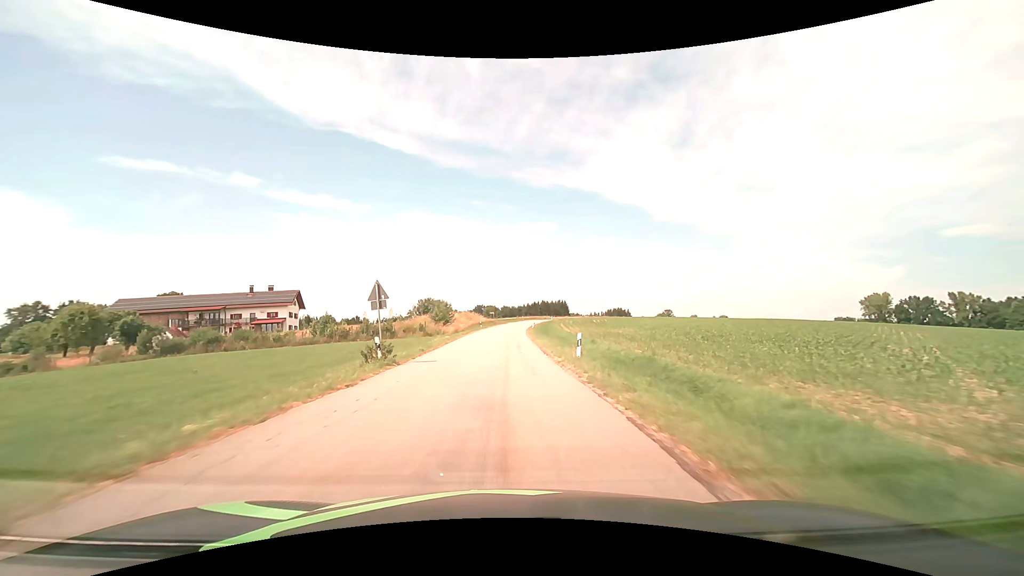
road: tertiary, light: Day
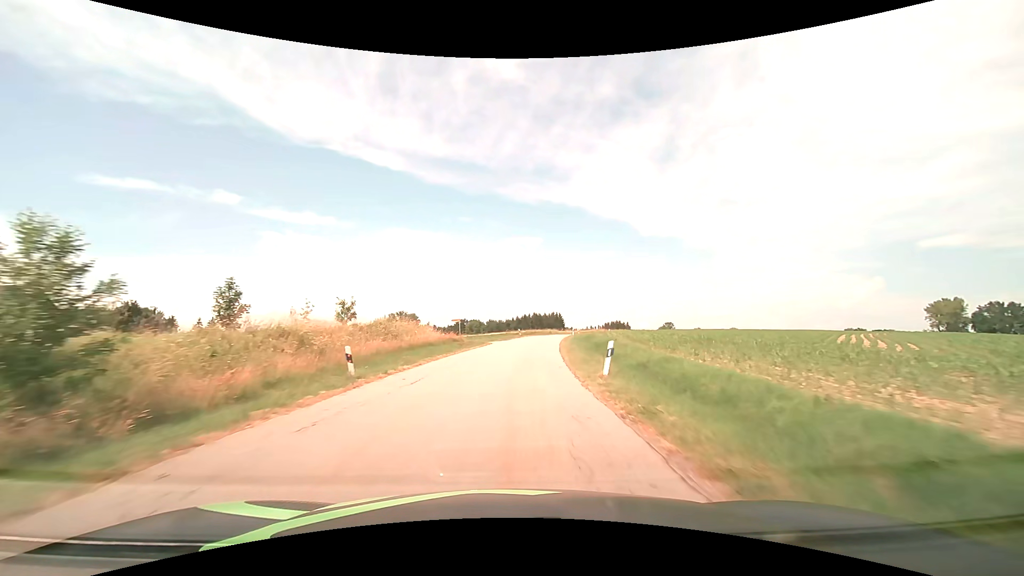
(+0.2, +53.8) m; +1°
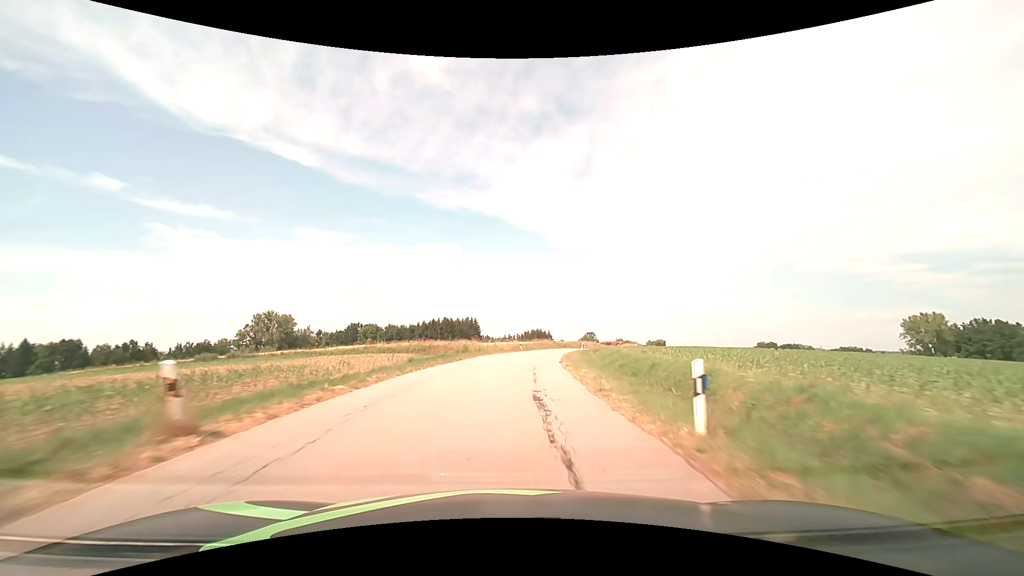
(+4.3, +57.1) m; +10°
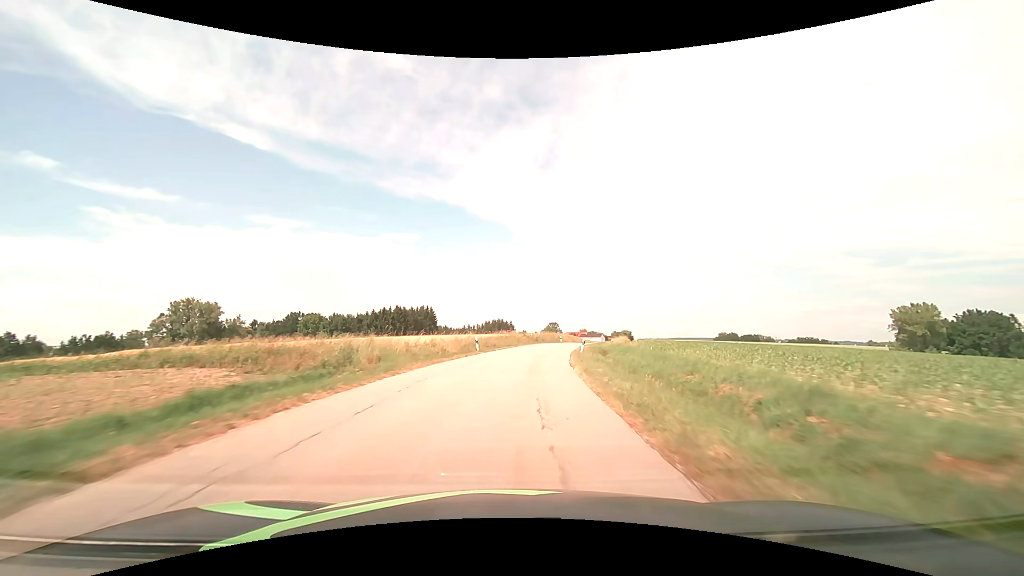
(+0.9, +23.8) m; +5°
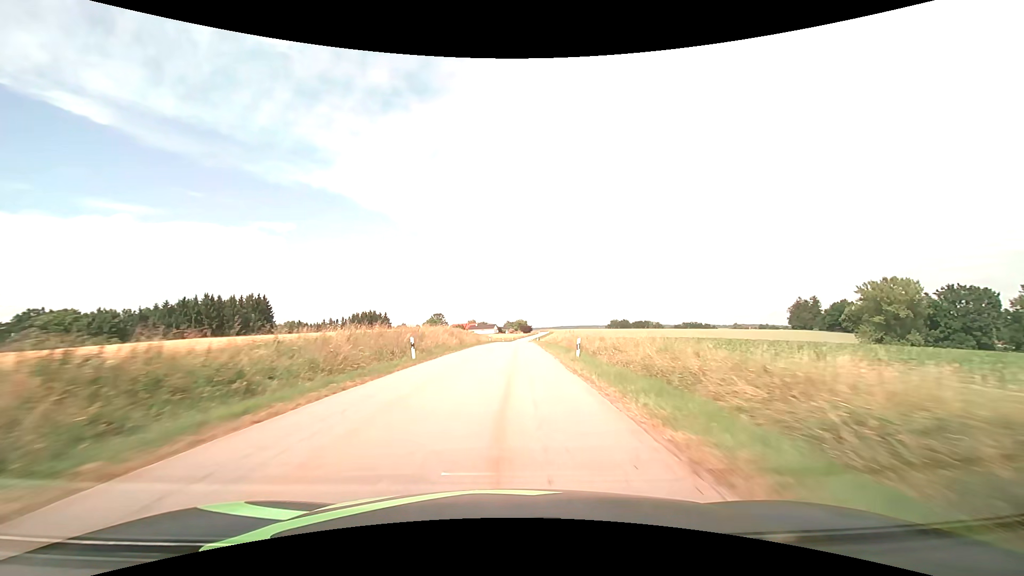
(+7.7, +60.5) m; +13°
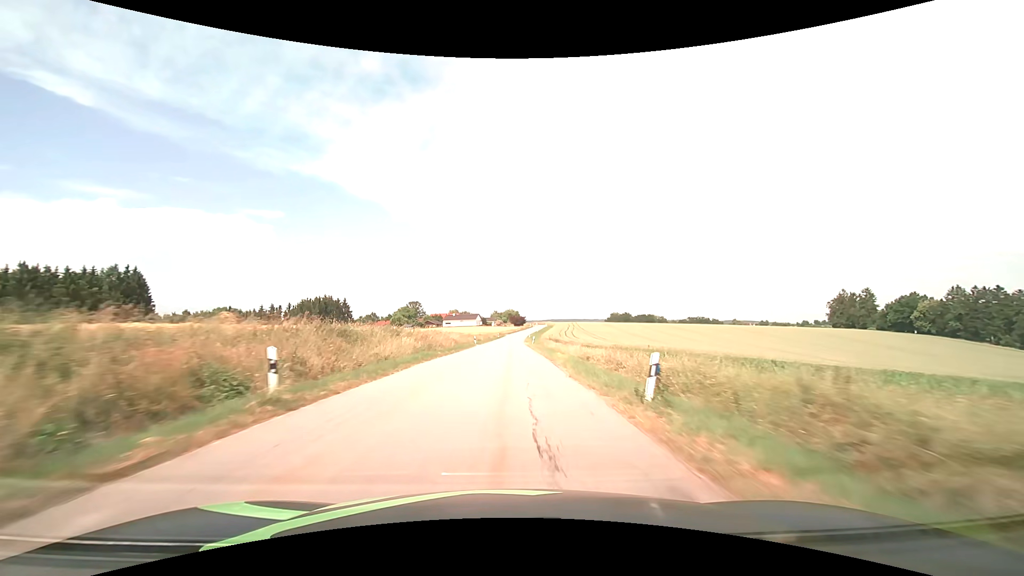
(+1.1, +62.5) m; +1°
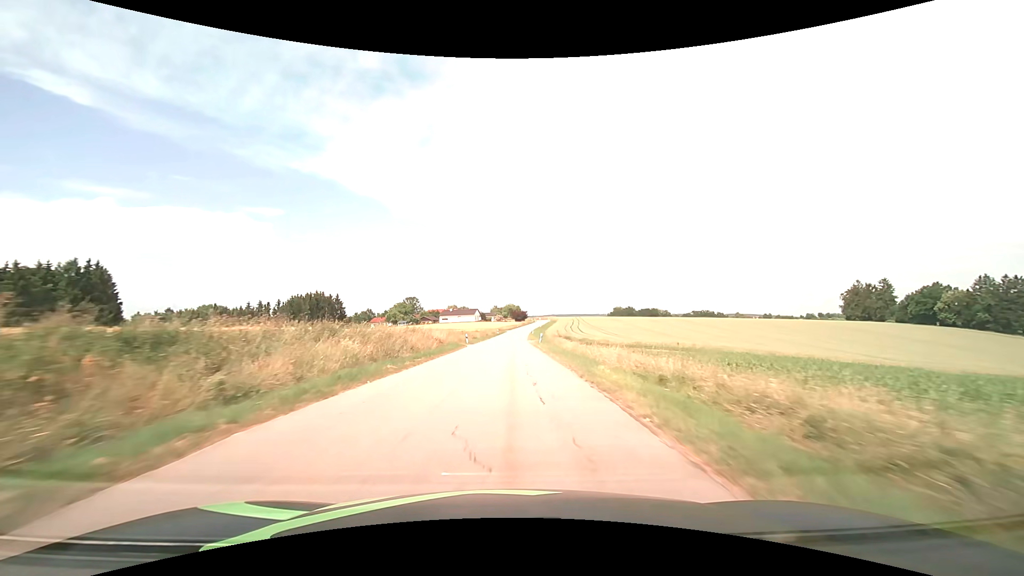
(0.0, +12.6) m; 0°
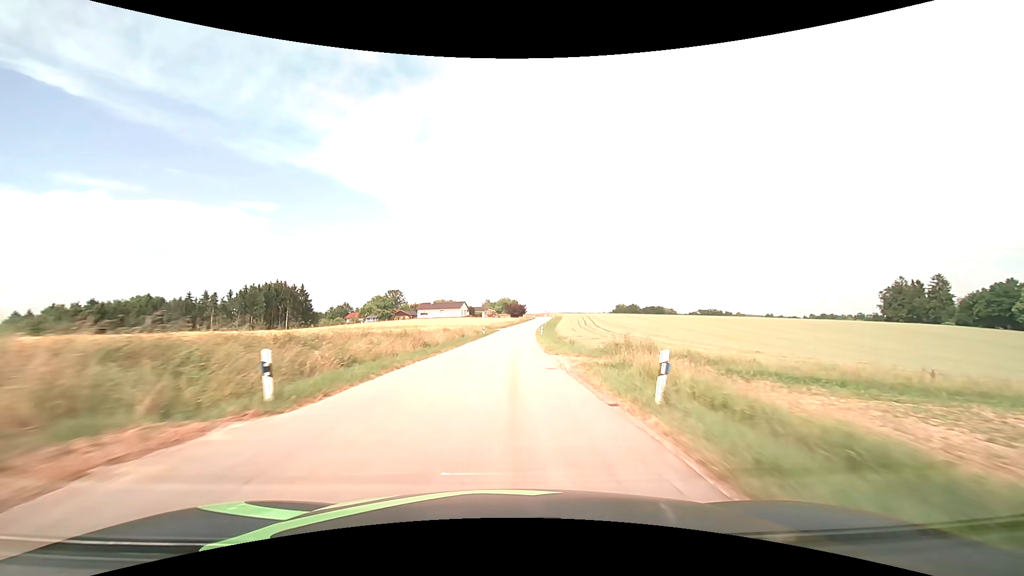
(+0.1, +38.0) m; +1°
(0, +10) (0, +20) (0, +30) (0, +40) (+1, +50) (+1, +60) (+2, +70) (+2, +80) (+3, +90) (+4, +100) m
